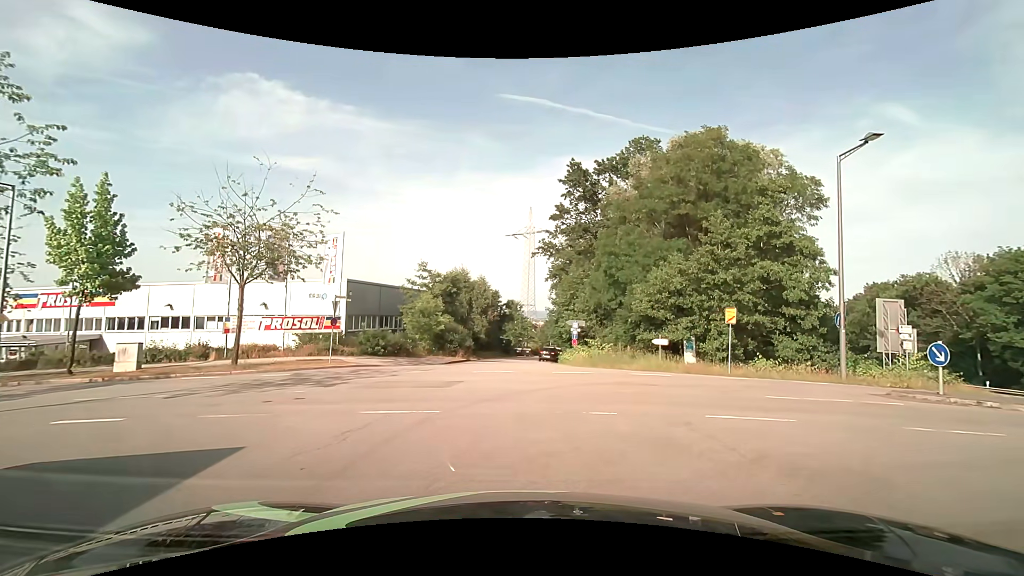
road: residential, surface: asphalt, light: Day
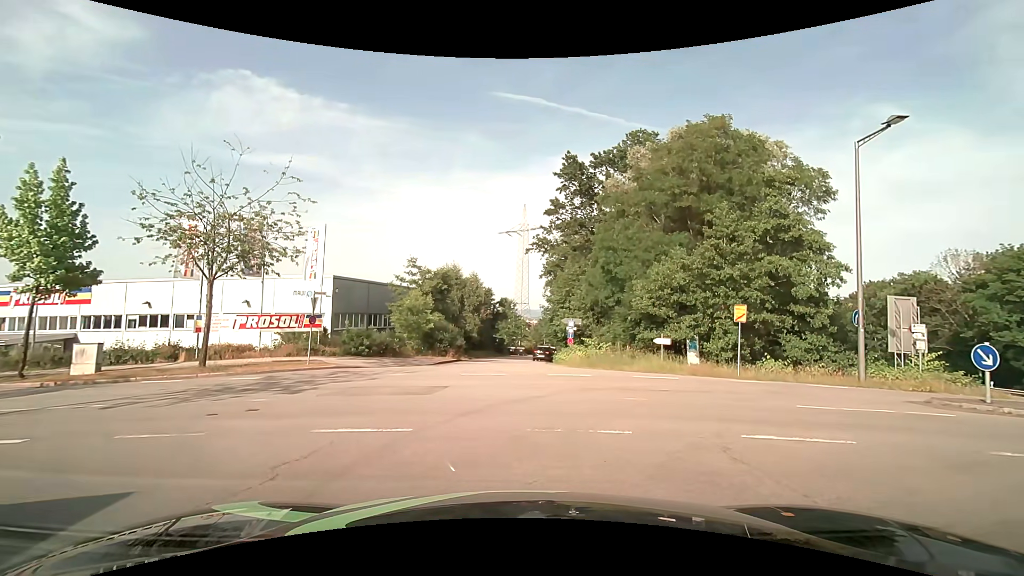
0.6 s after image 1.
(0.0, +1.6) m; +1°
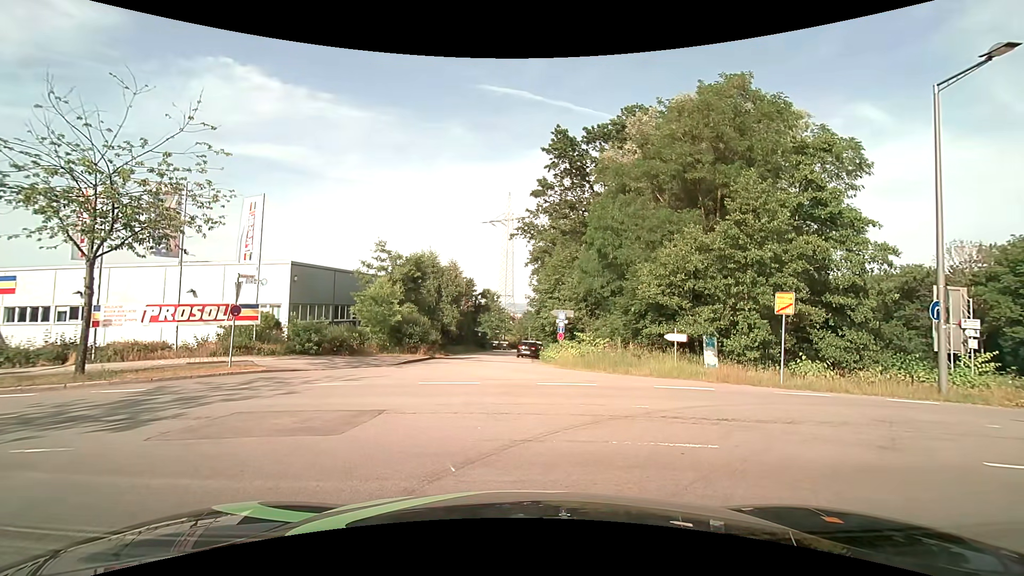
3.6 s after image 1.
(+0.1, +4.4) m; +1°
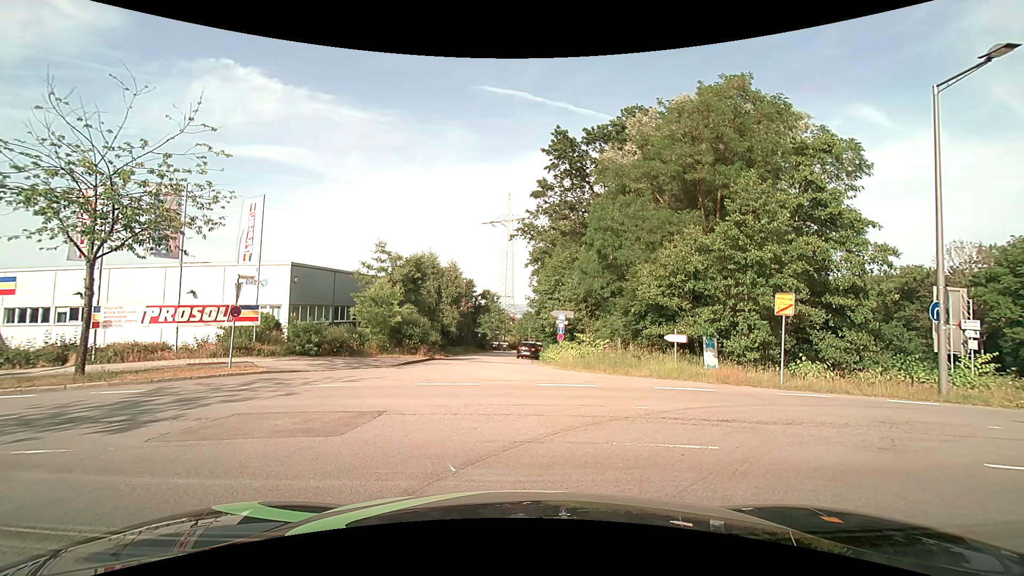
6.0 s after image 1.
(0.0, +0.1) m; 0°
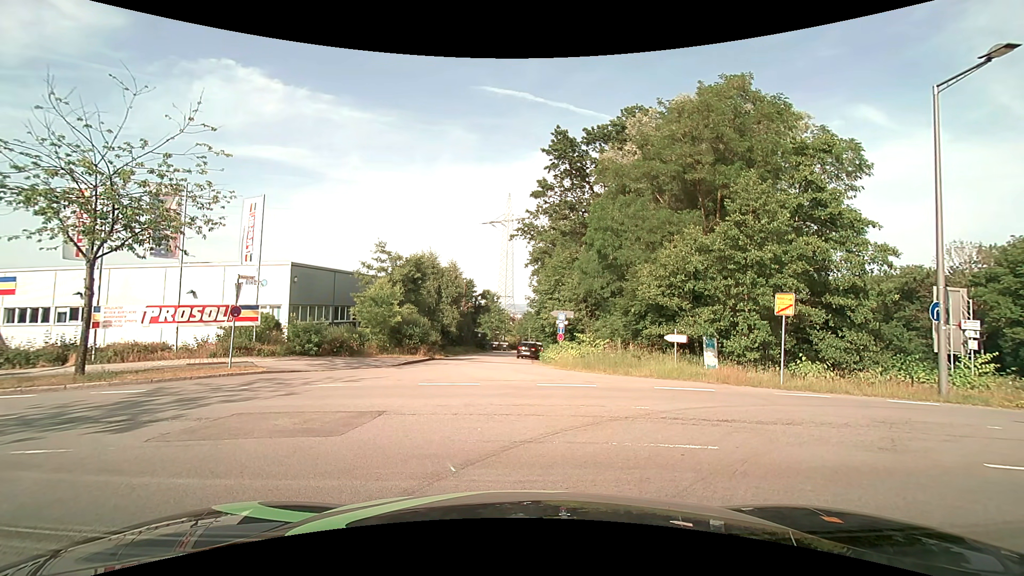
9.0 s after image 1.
(0.0, 0.0) m; 0°
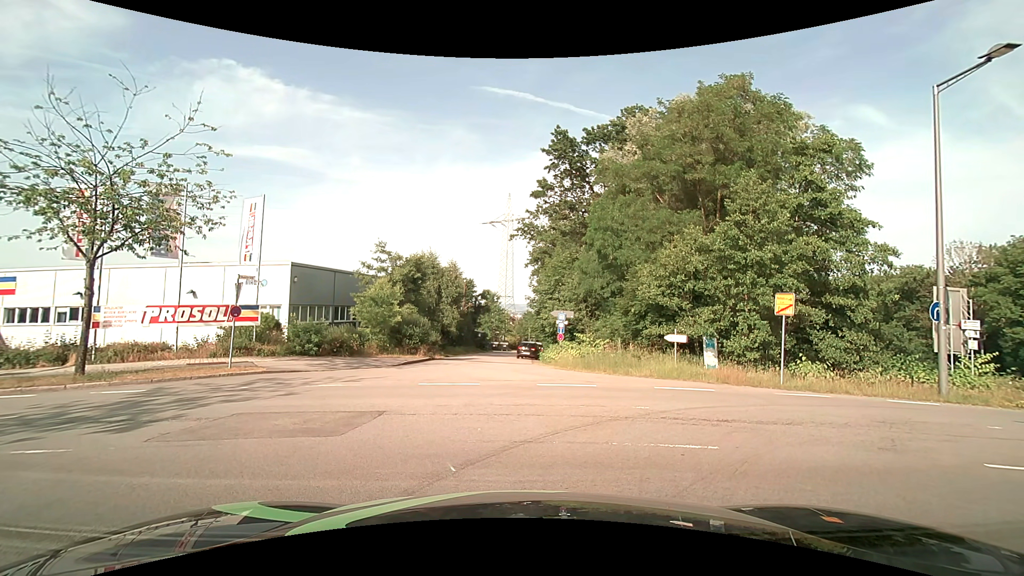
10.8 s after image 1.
(0.0, 0.0) m; 0°
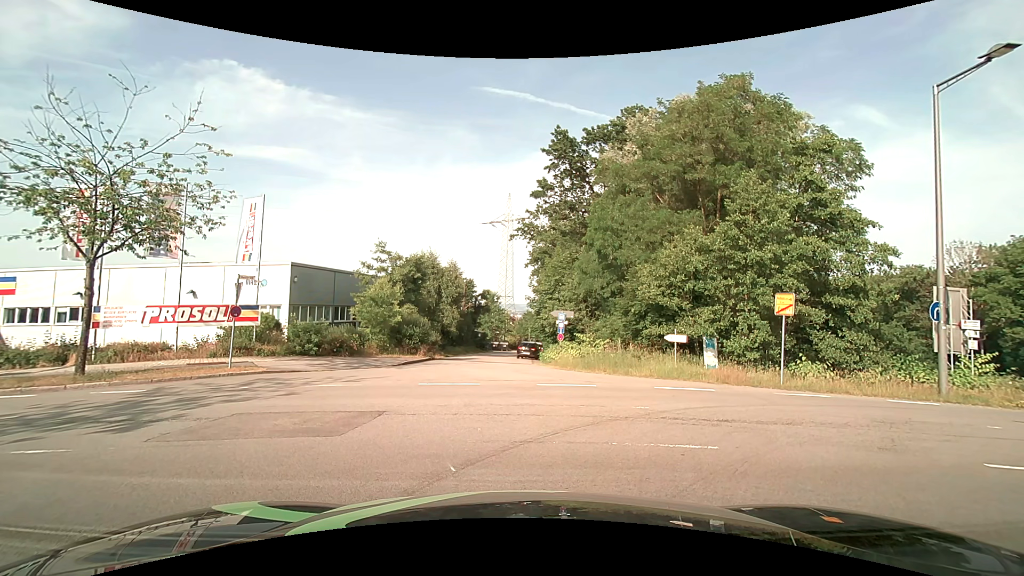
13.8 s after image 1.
(0.0, 0.0) m; 0°
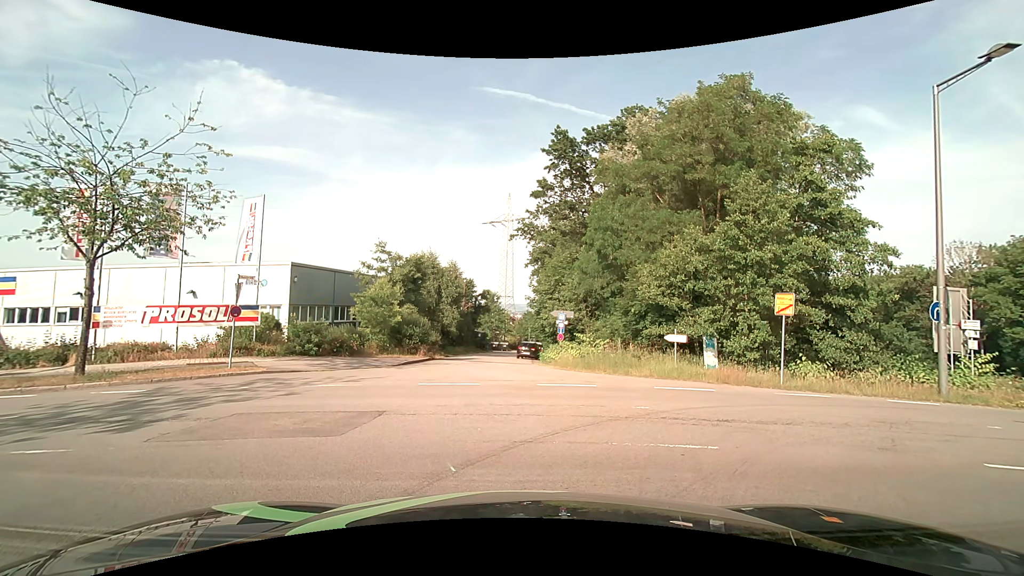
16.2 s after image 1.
(0.0, 0.0) m; 0°
(-3, +9) (-12, +13) (-22, +15) (-32, +16) (-42, +17) (-51, +18) (-61, +20) (-71, +22) (-81, +24) (-91, +27) m
